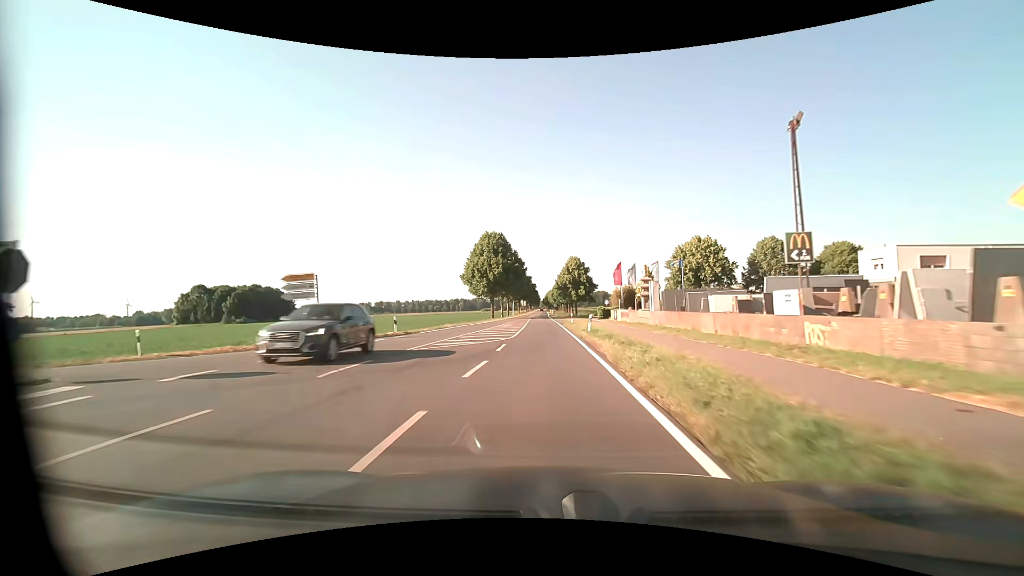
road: tertiary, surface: asphalt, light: Day
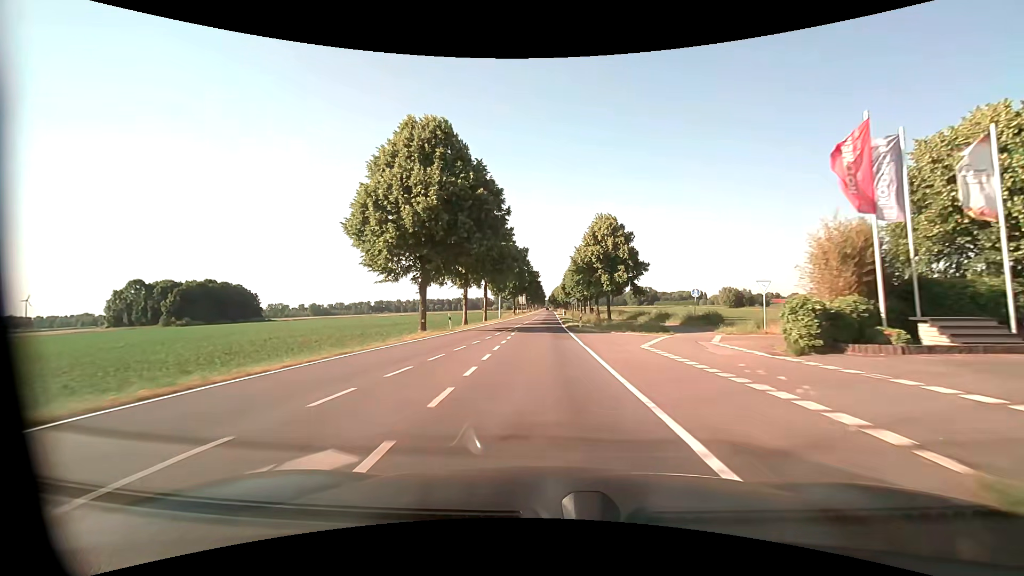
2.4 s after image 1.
(-0.1, +45.0) m; -1°
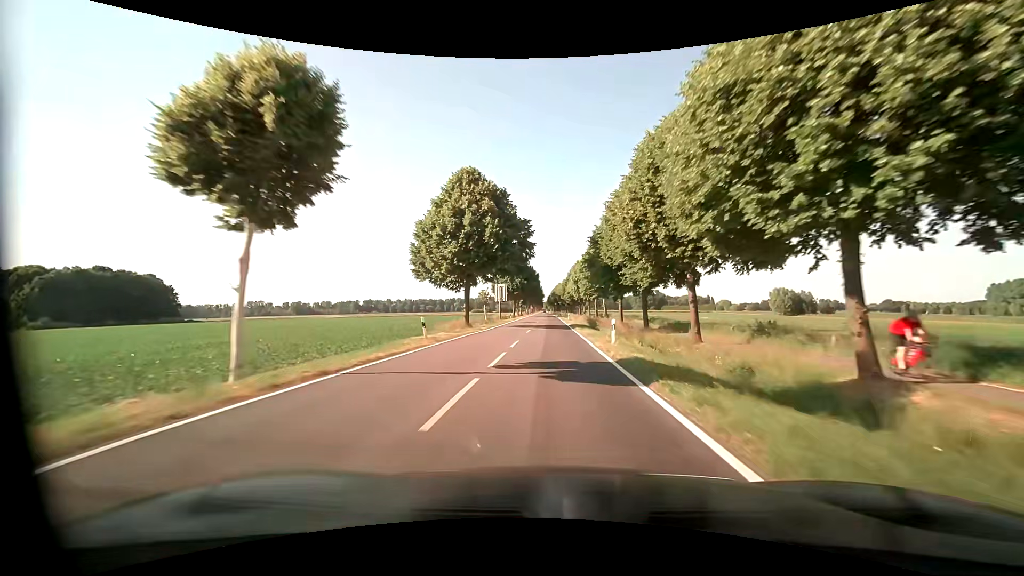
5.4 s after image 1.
(-0.1, +58.6) m; 0°
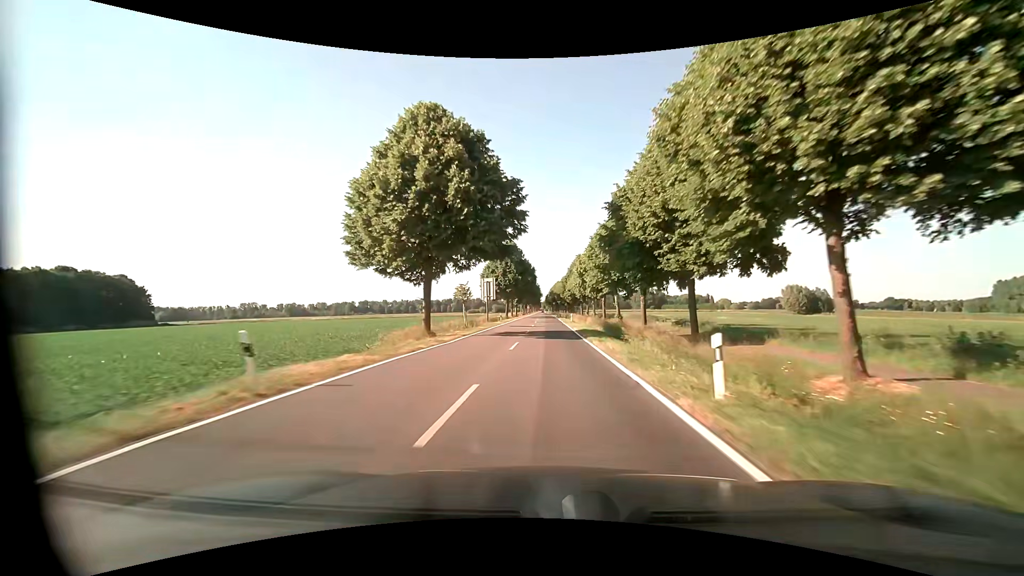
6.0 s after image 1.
(-0.1, +12.7) m; 0°
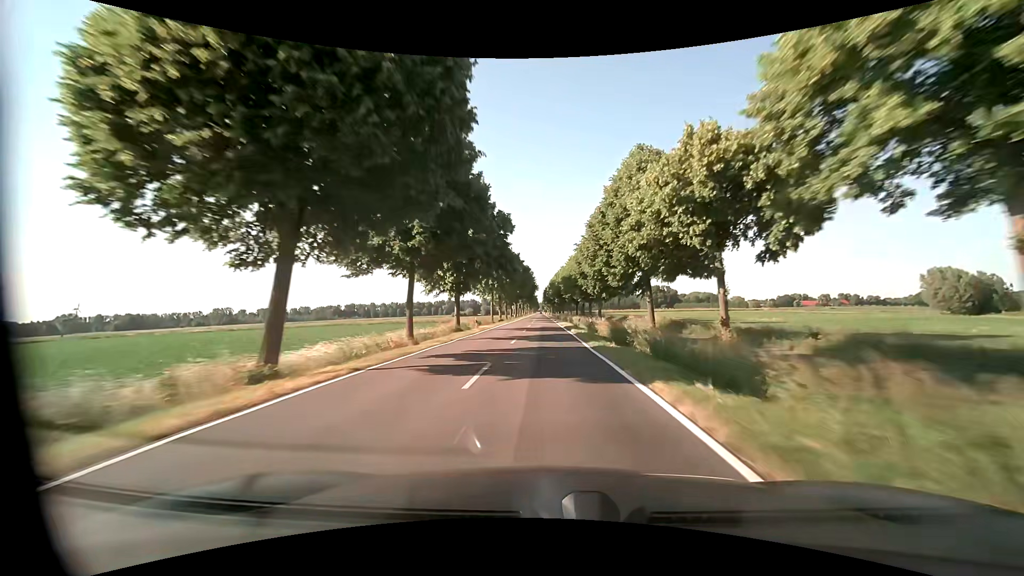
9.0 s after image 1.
(+0.6, +69.1) m; 0°
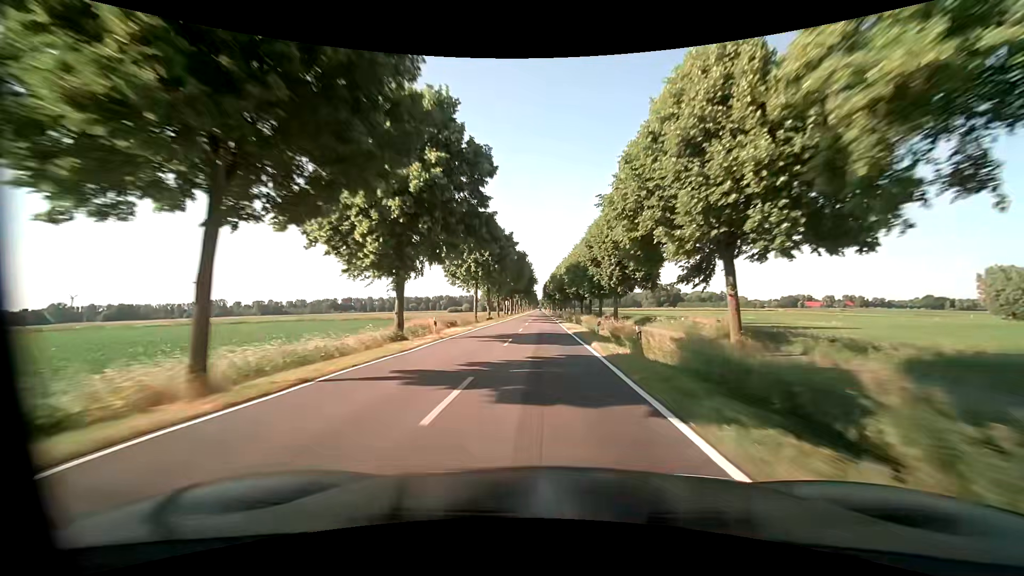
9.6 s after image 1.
(+0.1, +14.9) m; 0°
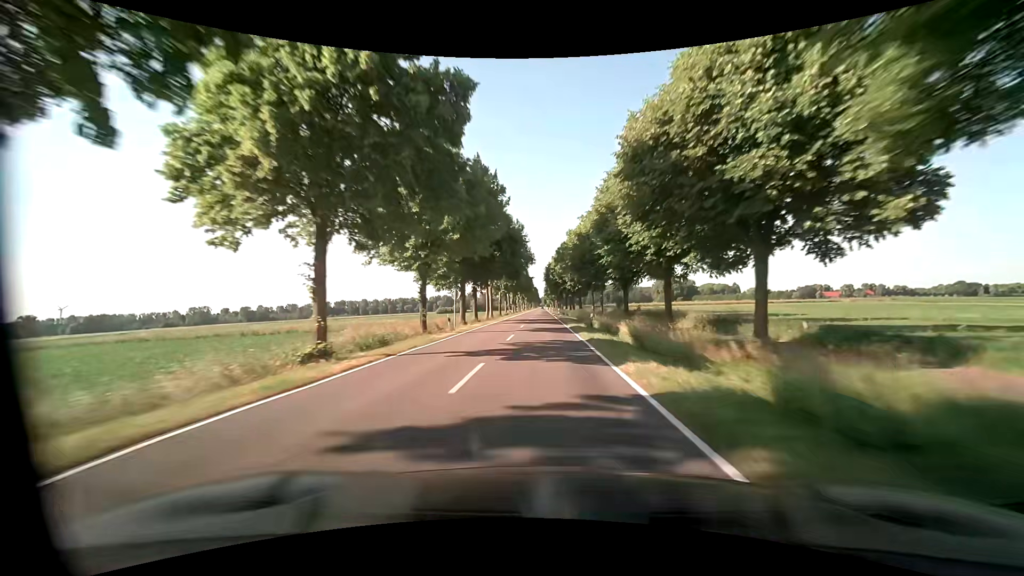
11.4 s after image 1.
(-0.1, +46.4) m; 0°
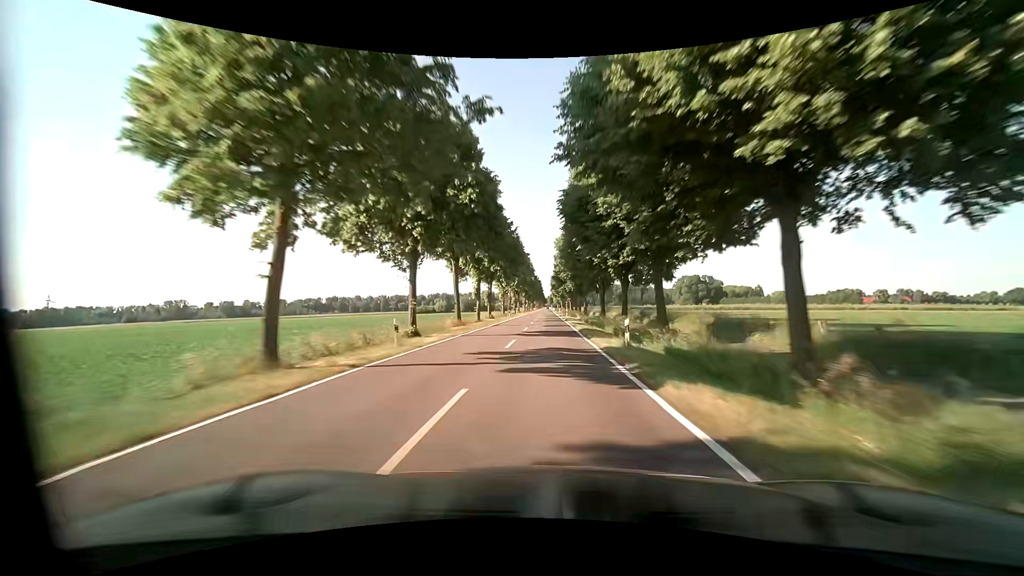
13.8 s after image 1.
(-0.4, +63.9) m; -1°
(0, +10) (0, +20) (0, +30) (0, +40) (0, +50) (0, +60) (0, +70) (0, +80) (+1, +90) (+1, +100) m
